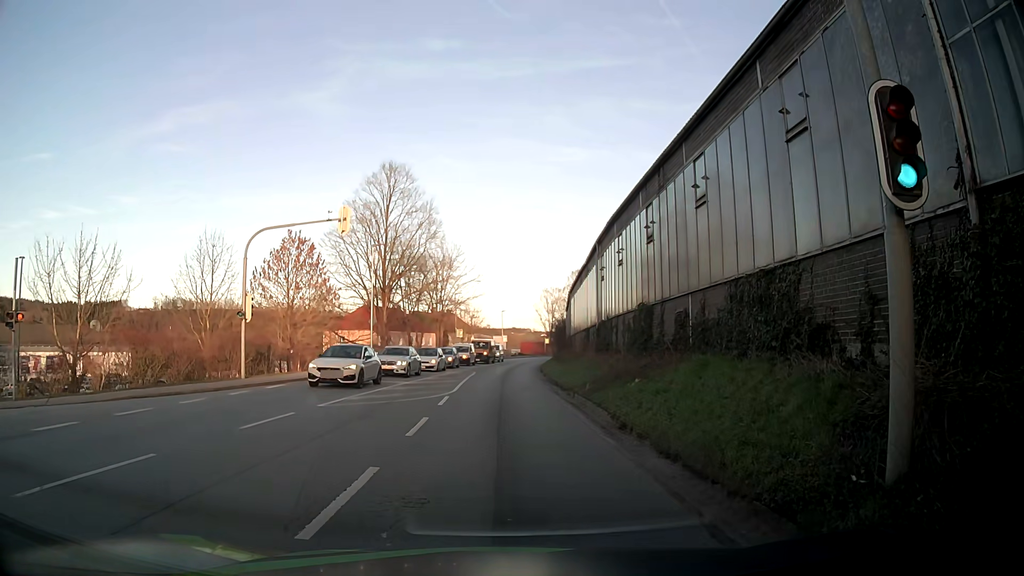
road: tertiary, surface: asphalt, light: Day
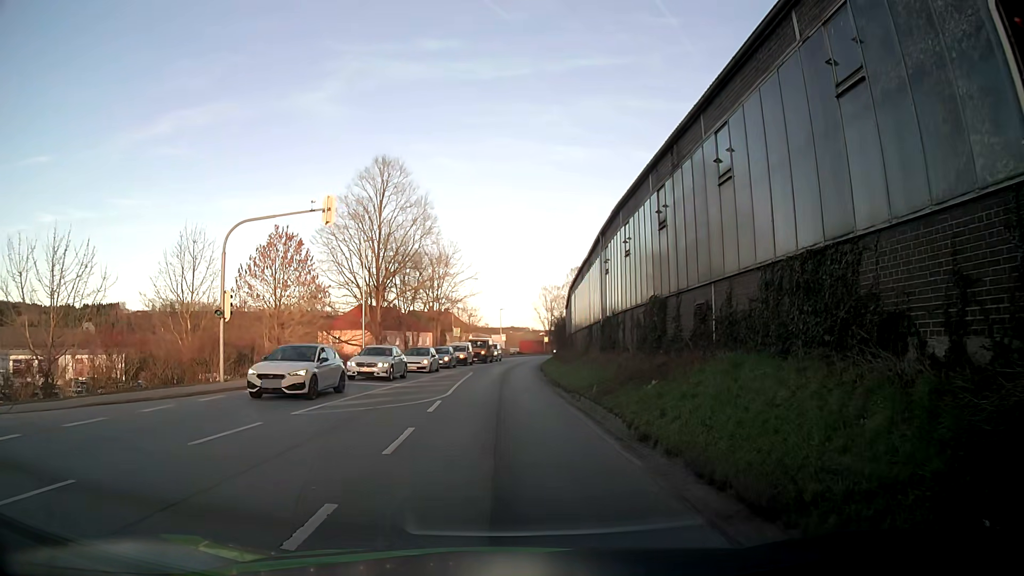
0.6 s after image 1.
(0.0, +2.0) m; -2°
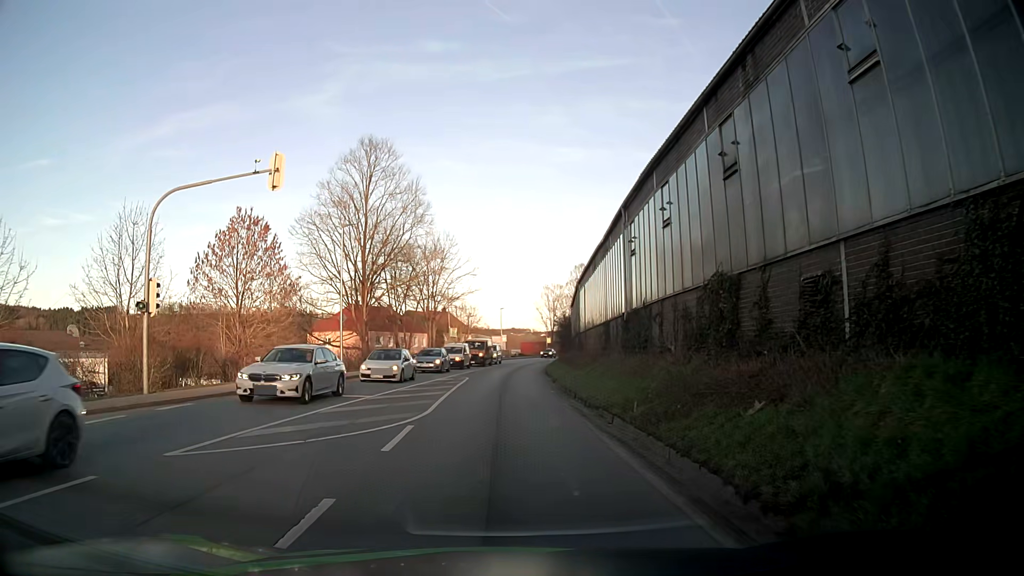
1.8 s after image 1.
(0.0, +5.8) m; +2°
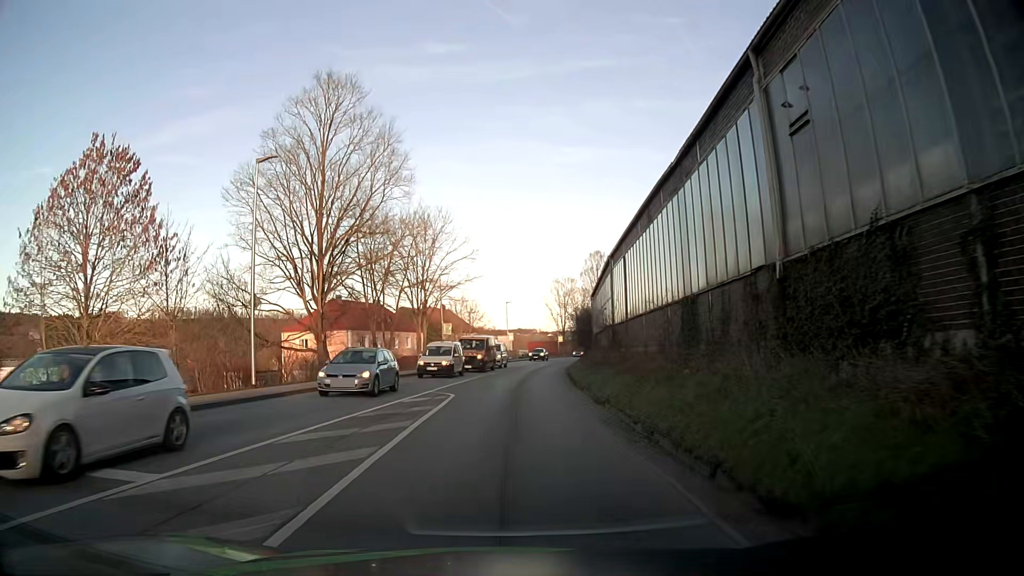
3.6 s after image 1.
(-0.3, +13.2) m; -1°
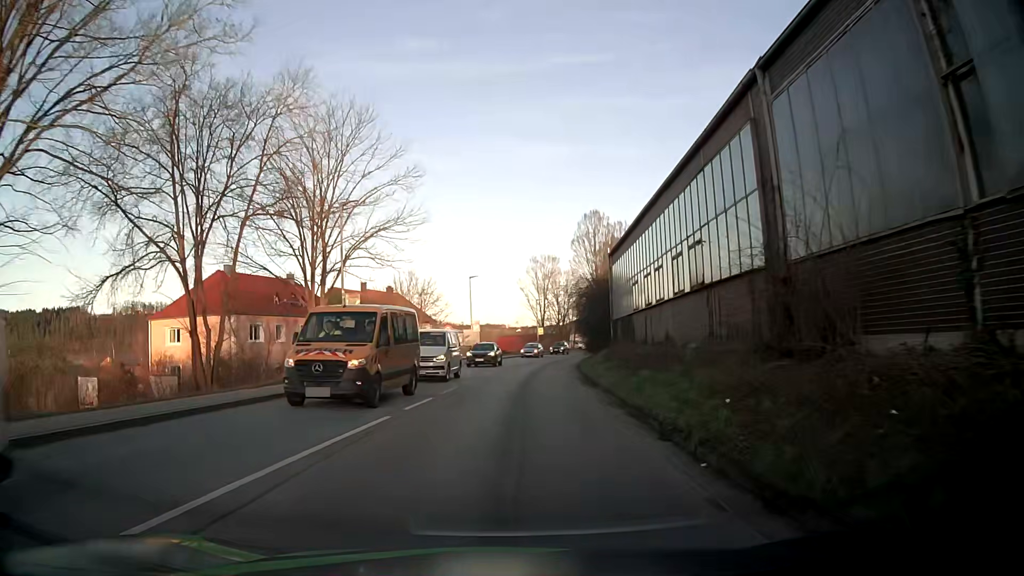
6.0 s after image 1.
(+0.3, +25.0) m; +2°
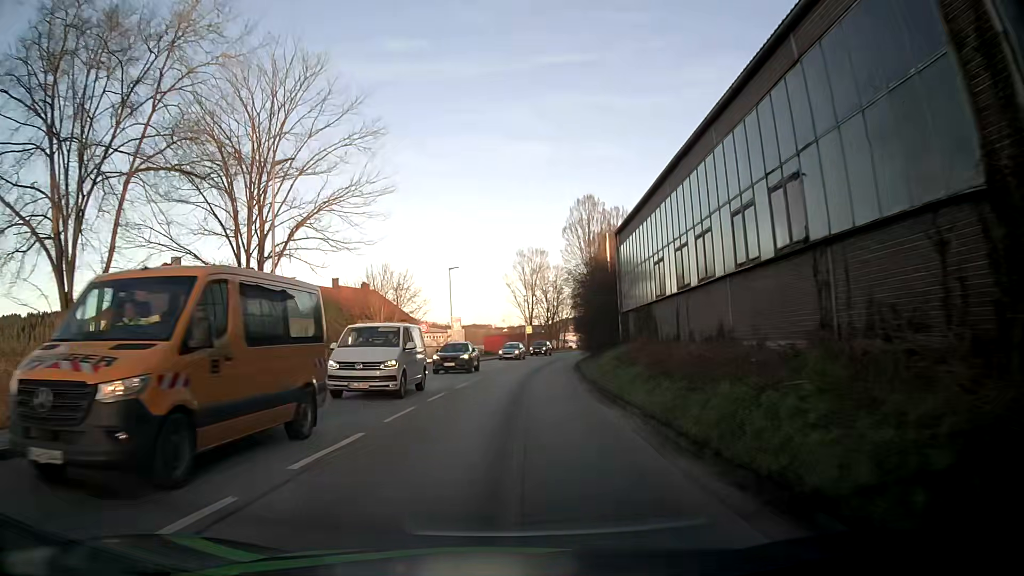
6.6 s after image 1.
(+0.1, +6.9) m; +1°
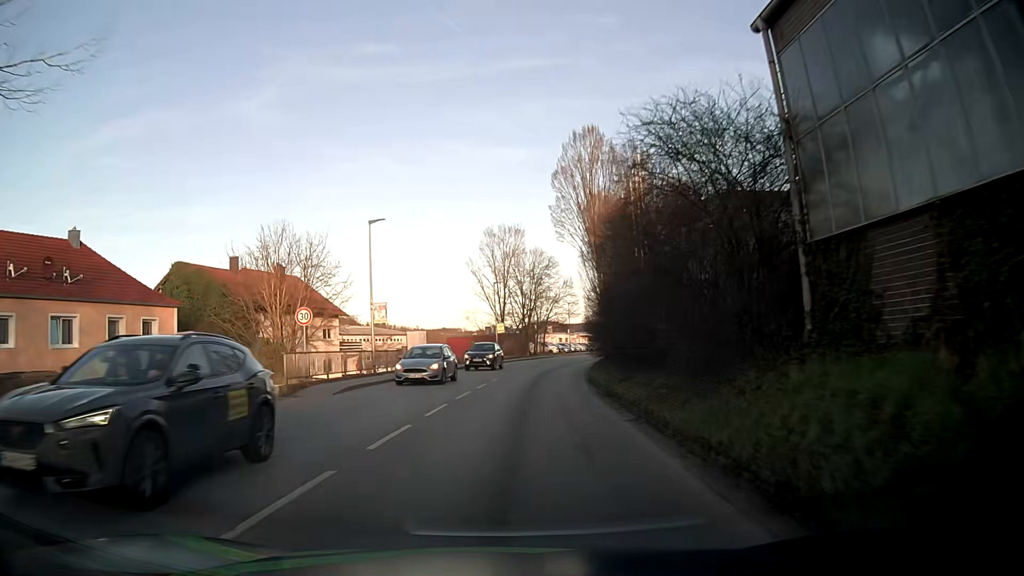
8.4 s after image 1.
(+0.5, +20.9) m; +3°
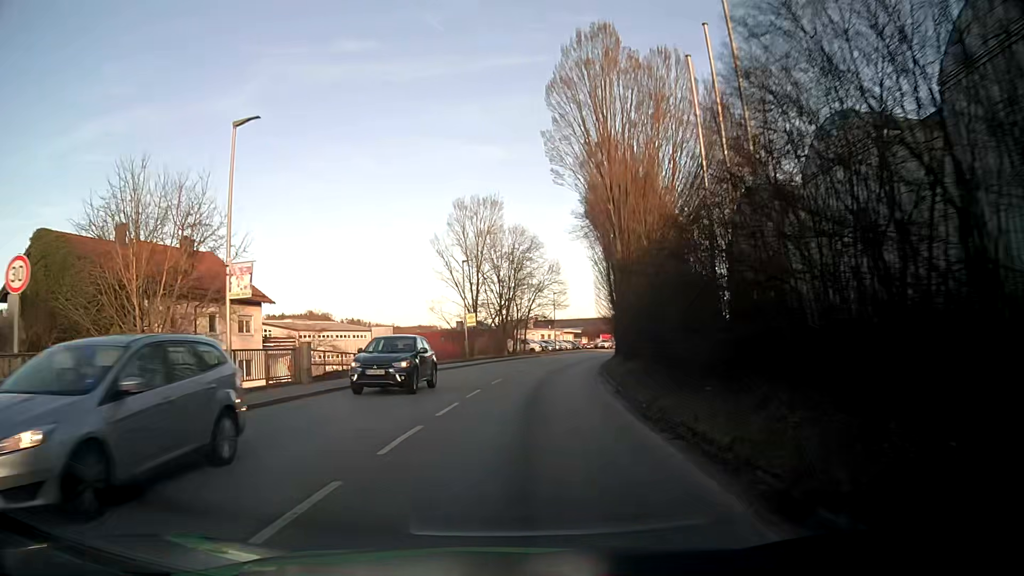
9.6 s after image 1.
(+0.2, +14.1) m; +2°
(0, +10) (+1, +20) (+2, +30) (+3, +40) (+5, +50) (+8, +59) (+10, +69) (+14, +78) (+17, +88) (+21, +97) m
